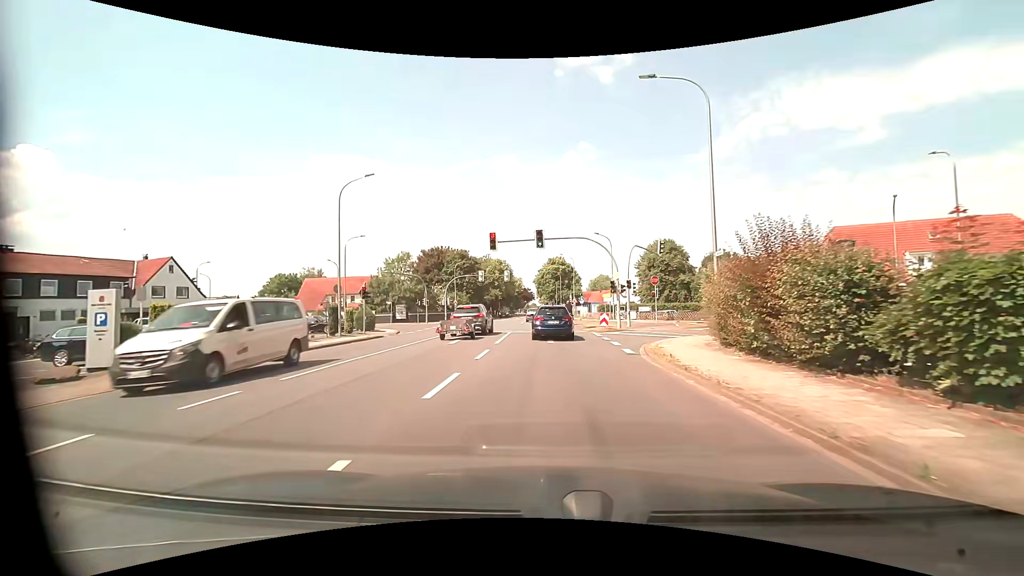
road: tertiary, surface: asphalt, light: Day
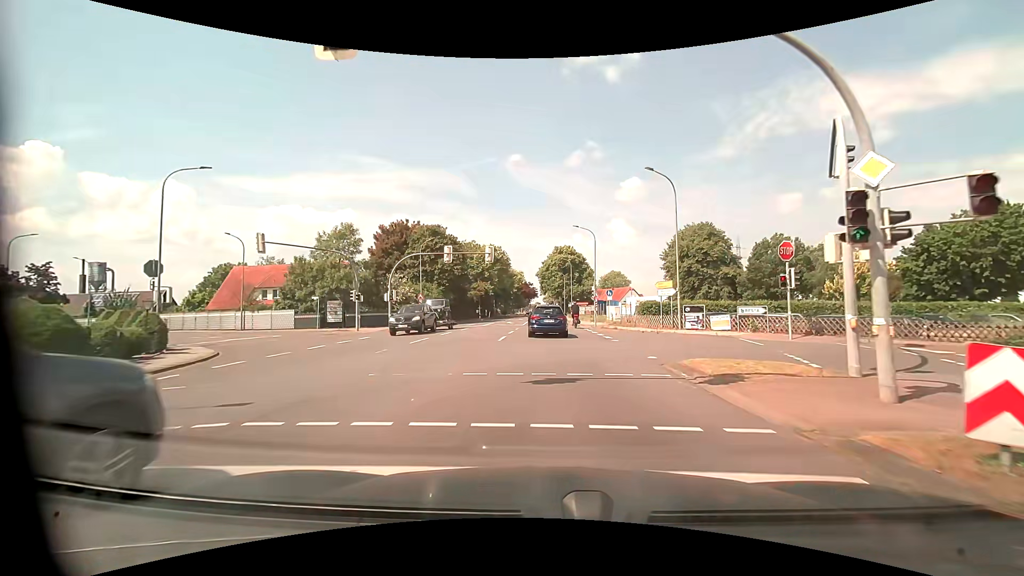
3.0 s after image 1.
(-0.1, +25.3) m; 0°
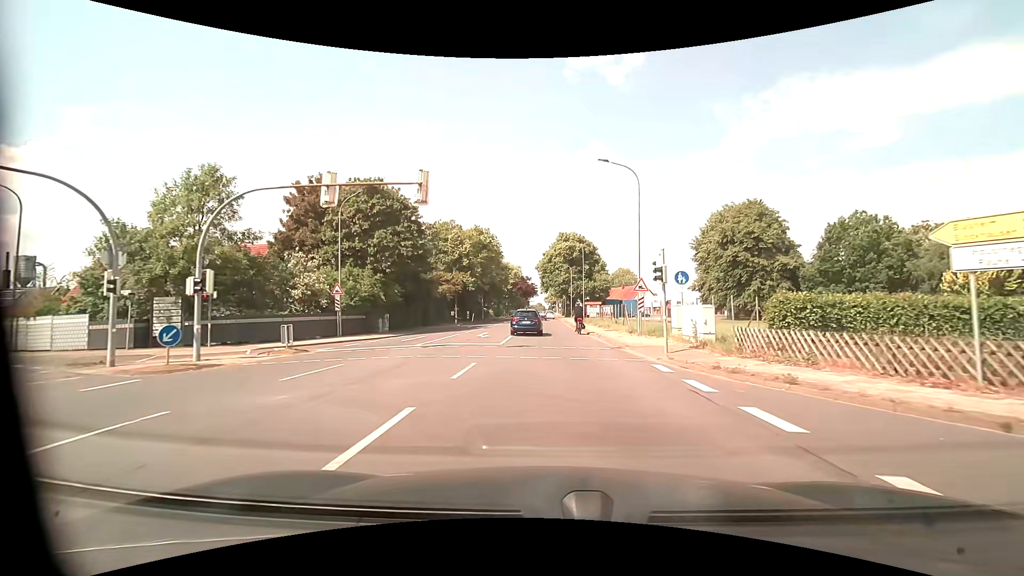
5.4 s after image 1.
(-0.2, +22.7) m; 0°
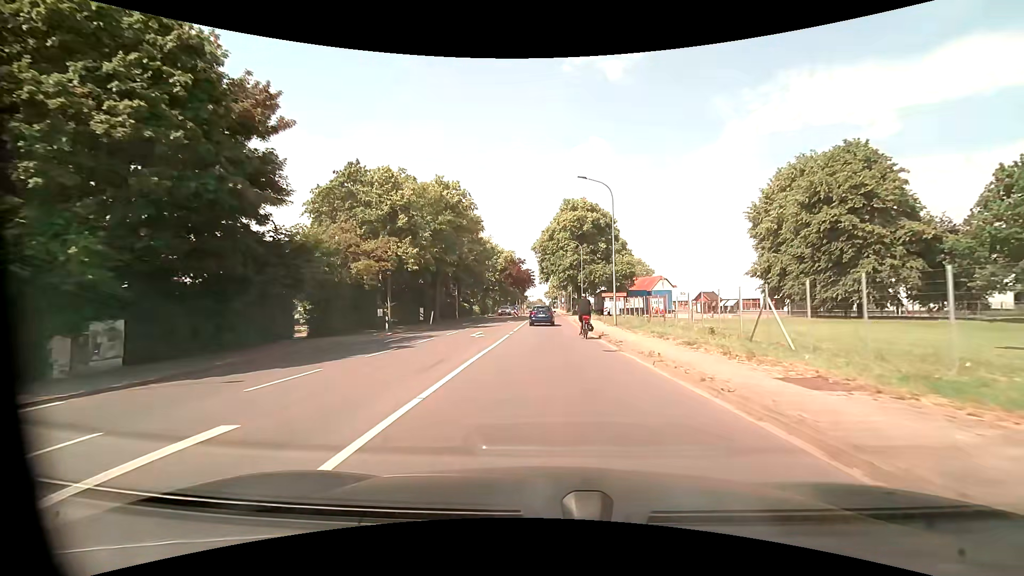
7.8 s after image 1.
(-0.1, +25.3) m; 0°
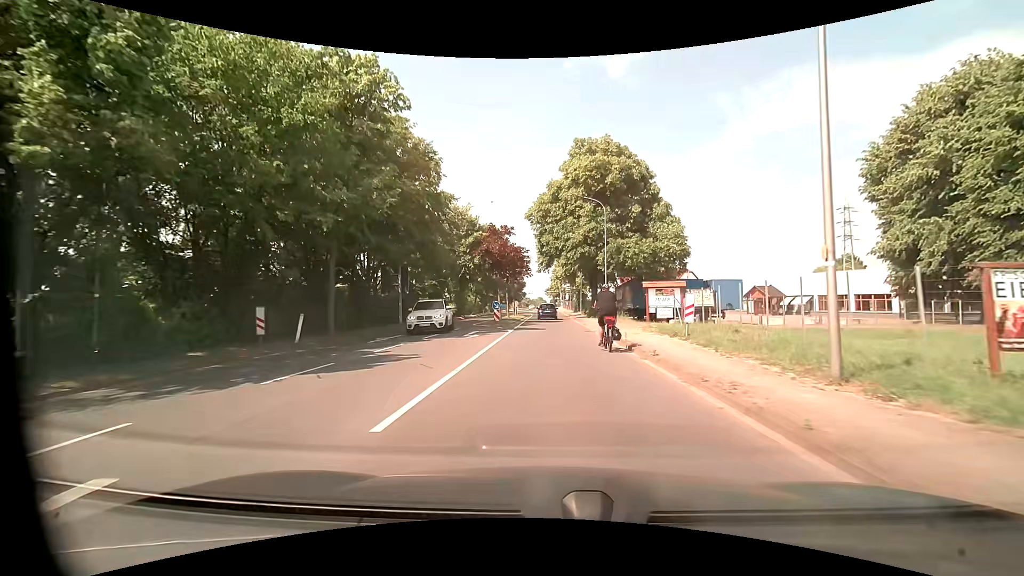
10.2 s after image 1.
(0.0, +23.5) m; 0°
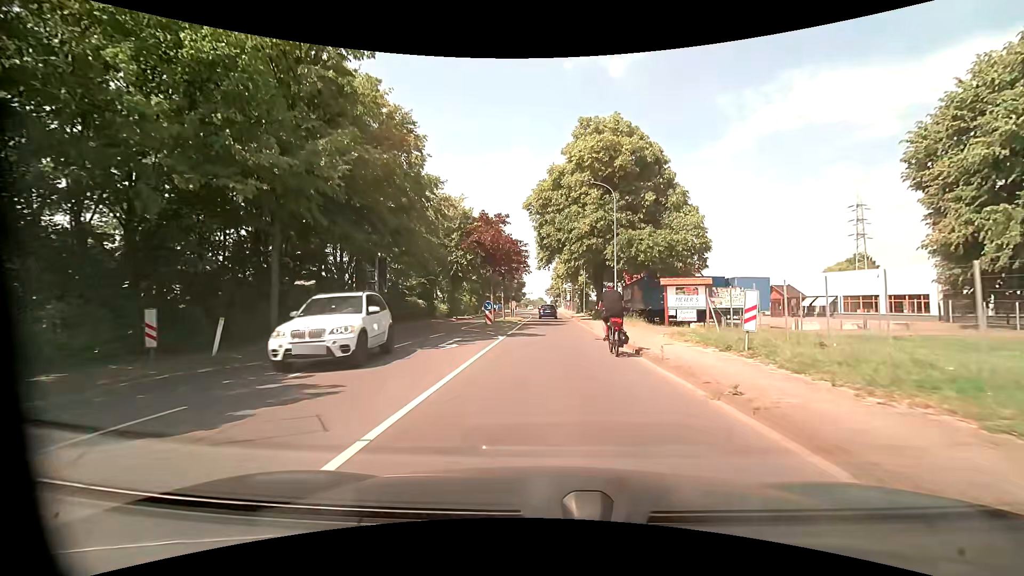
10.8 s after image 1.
(0.0, +5.0) m; 0°
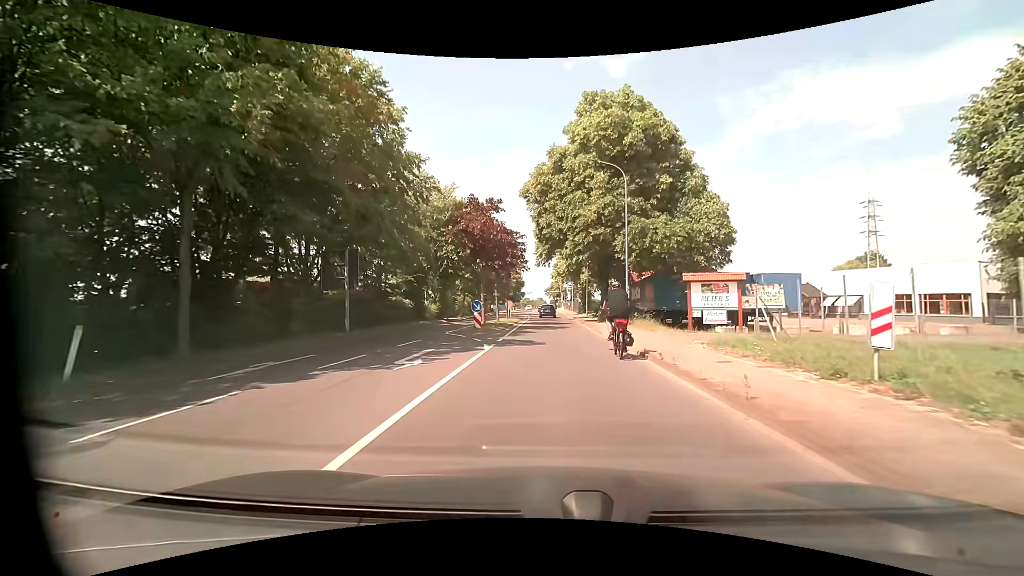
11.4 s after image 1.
(0.0, +4.7) m; 0°
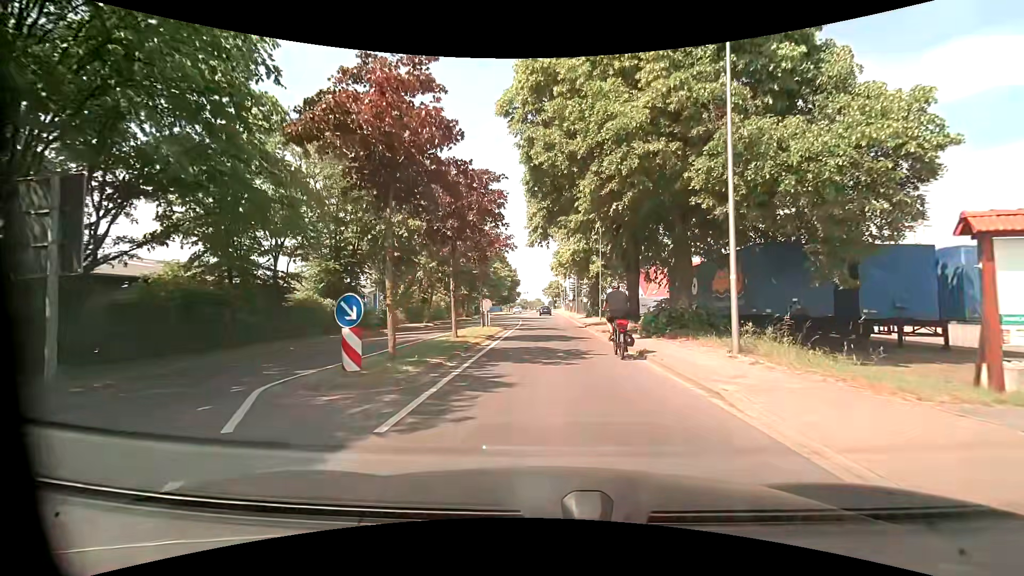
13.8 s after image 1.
(0.0, +16.0) m; +1°
(0, +10) (0, +20) (0, +30) (-1, +40) (-1, +50) (-1, +60) (-2, +70) (-2, +80) (-2, +90) (-2, +100) m
